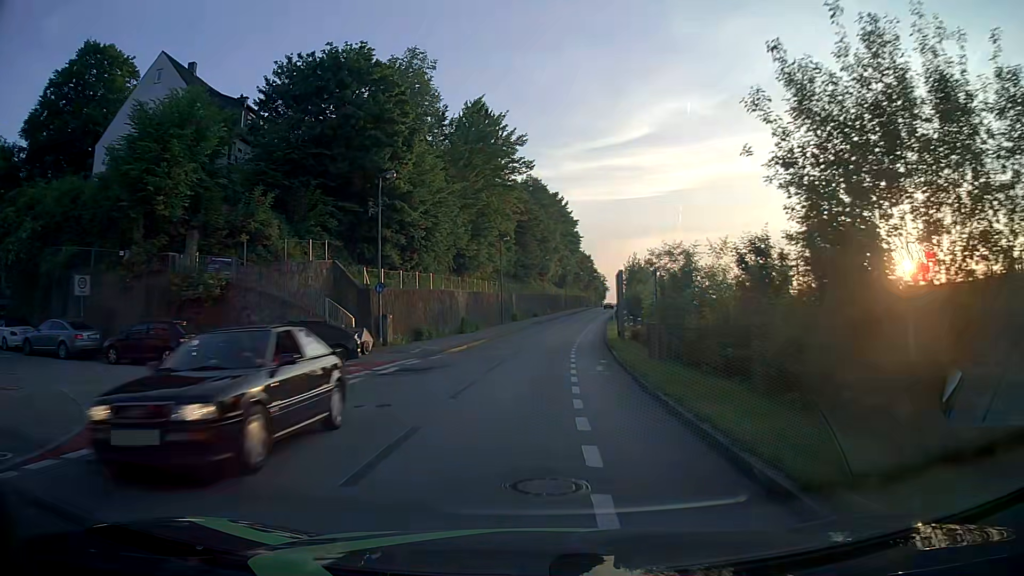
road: residential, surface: asphalt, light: Day
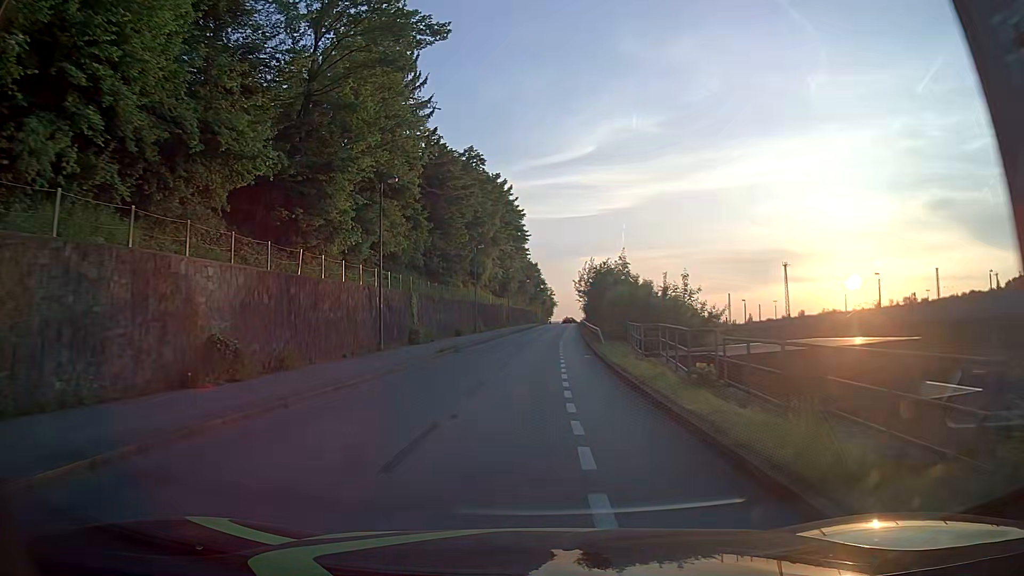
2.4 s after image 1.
(+1.3, +30.2) m; +5°
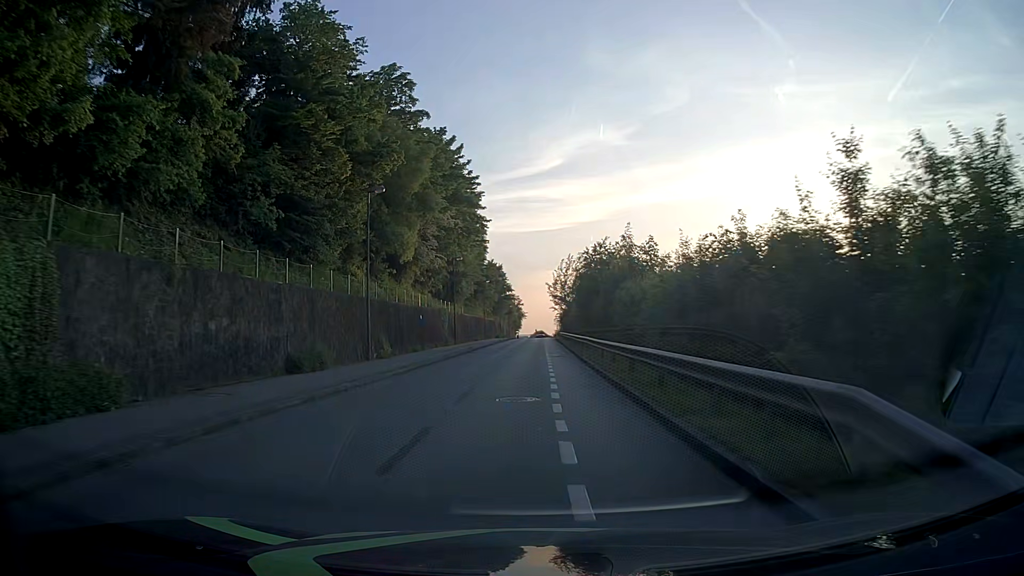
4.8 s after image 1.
(+0.7, +29.9) m; +2°
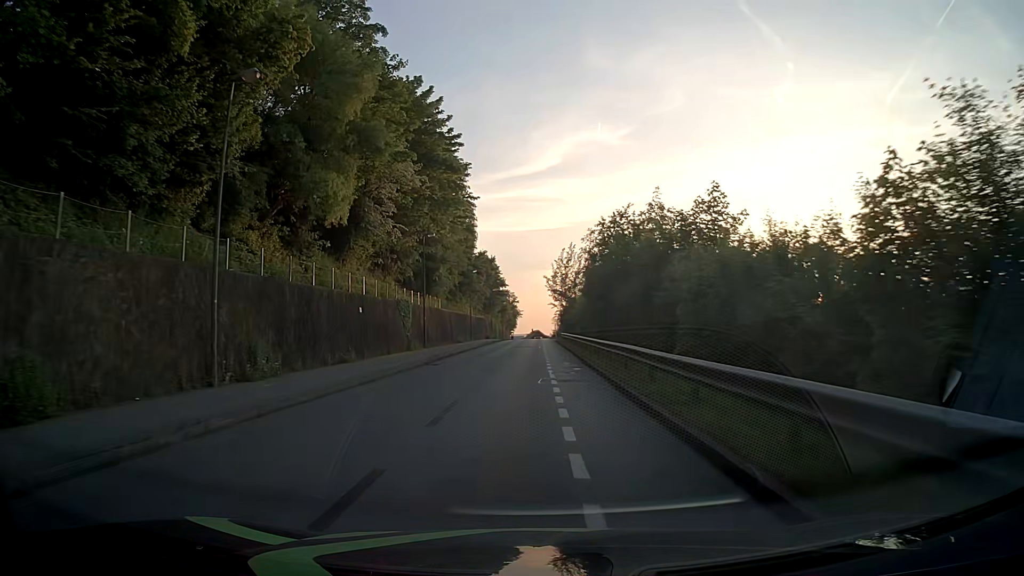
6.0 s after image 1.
(+0.1, +14.9) m; +1°
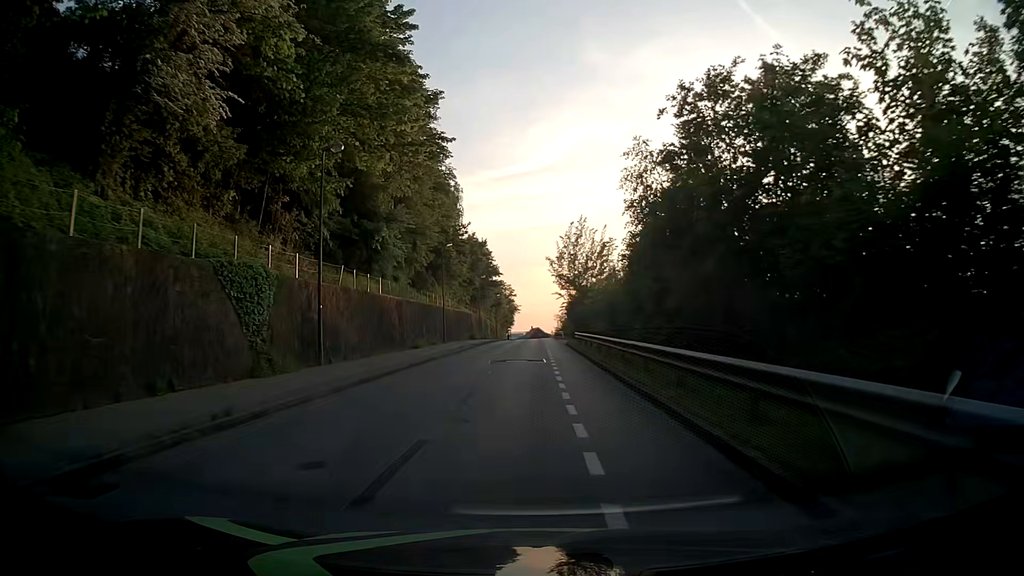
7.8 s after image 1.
(0.0, +22.5) m; 0°
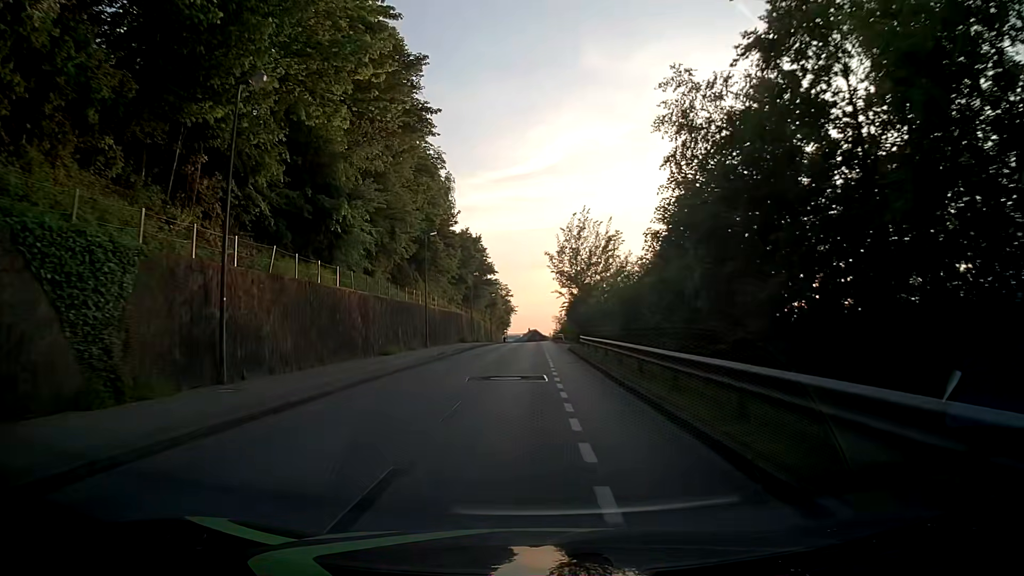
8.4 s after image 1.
(0.0, +7.5) m; 0°
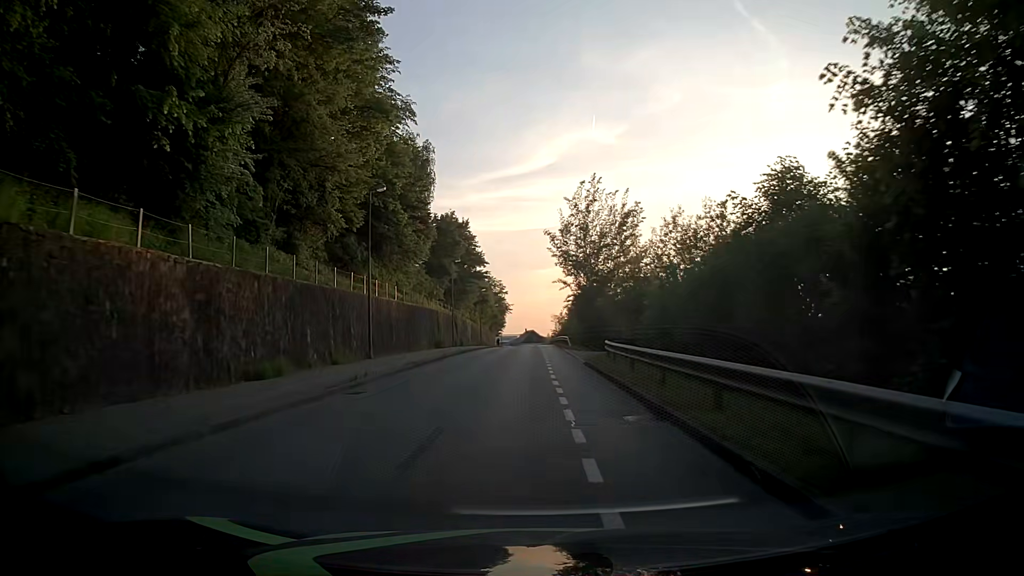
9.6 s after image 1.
(+0.1, +15.1) m; +1°
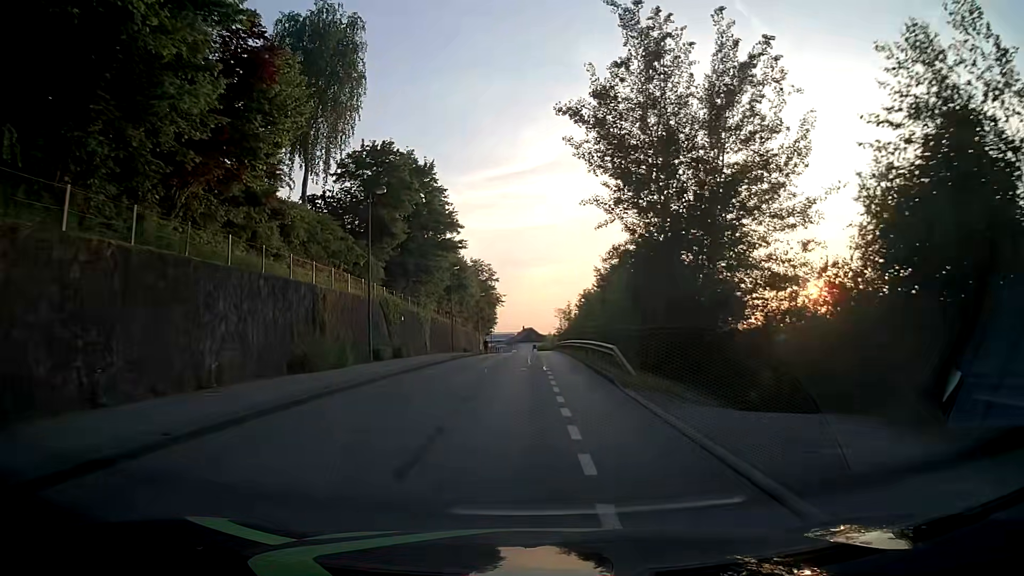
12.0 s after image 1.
(-0.1, +30.4) m; 0°
(0, +10) (0, +20) (0, +30) (0, +40) (0, +50) (0, +60) (0, +70) (0, +80) (0, +90) (0, +100) m
